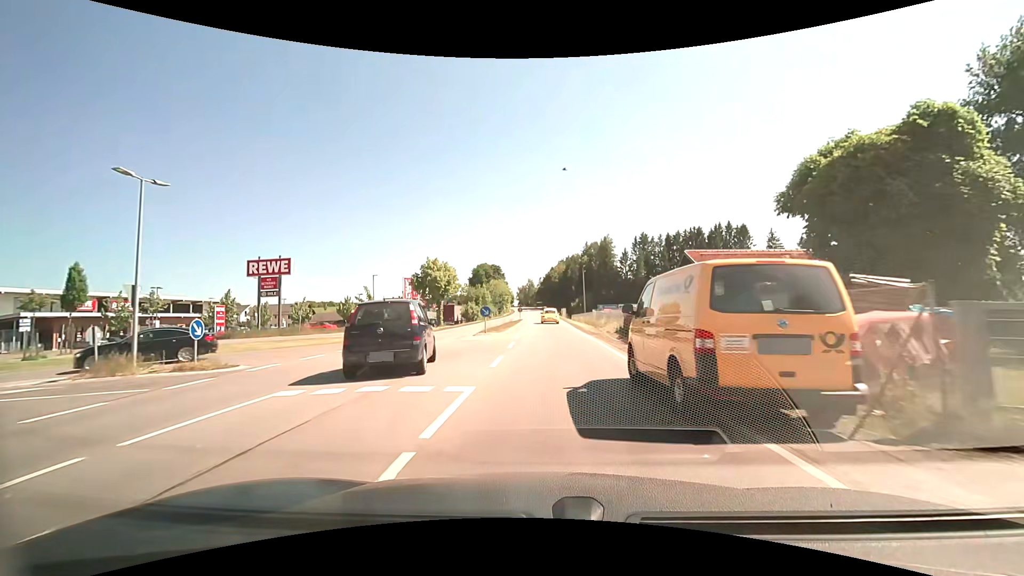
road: primary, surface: asphalt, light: Day
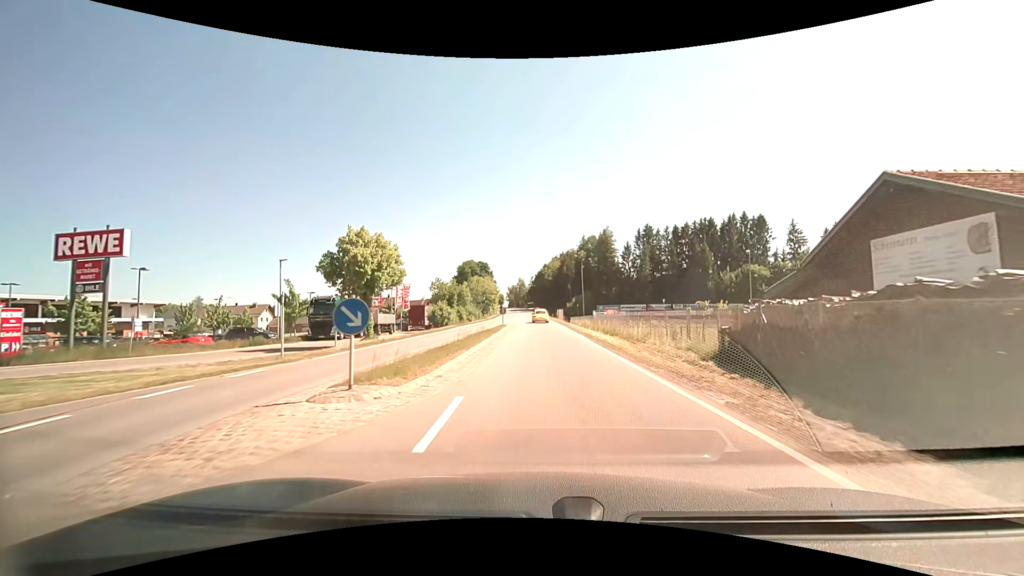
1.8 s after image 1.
(-0.1, +19.0) m; 0°
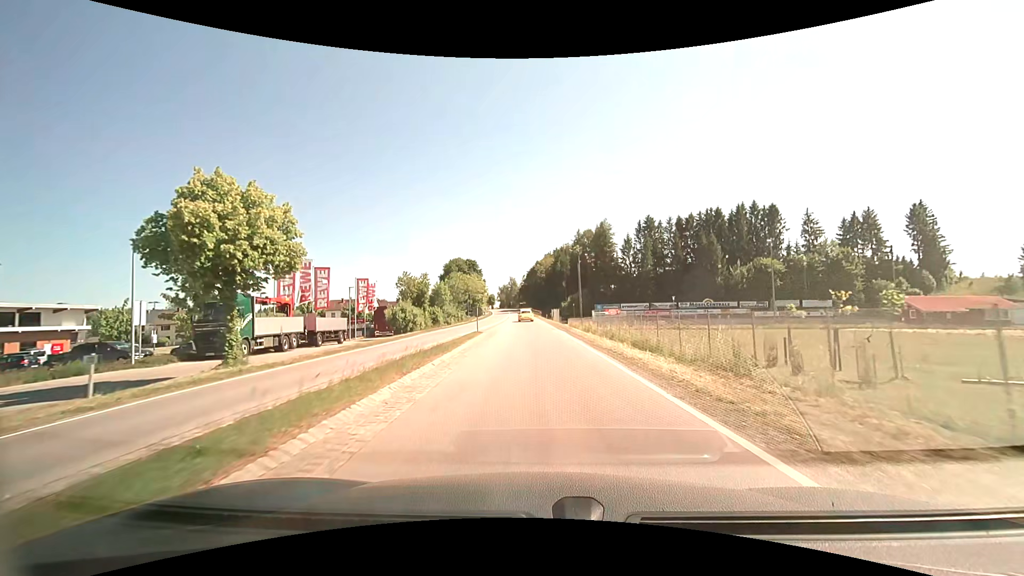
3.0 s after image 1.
(+0.3, +12.9) m; +2°
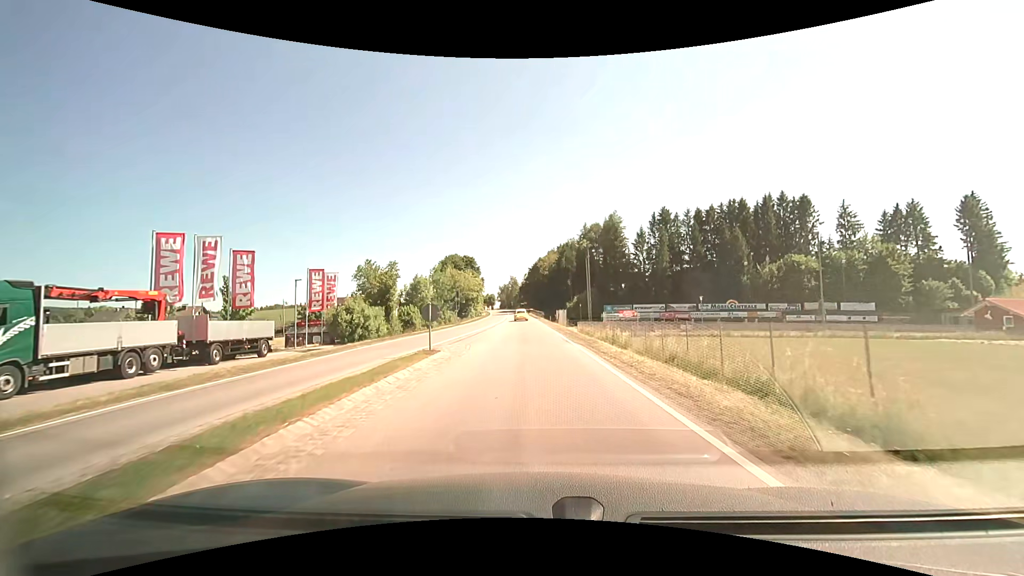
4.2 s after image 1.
(-0.1, +13.4) m; -1°
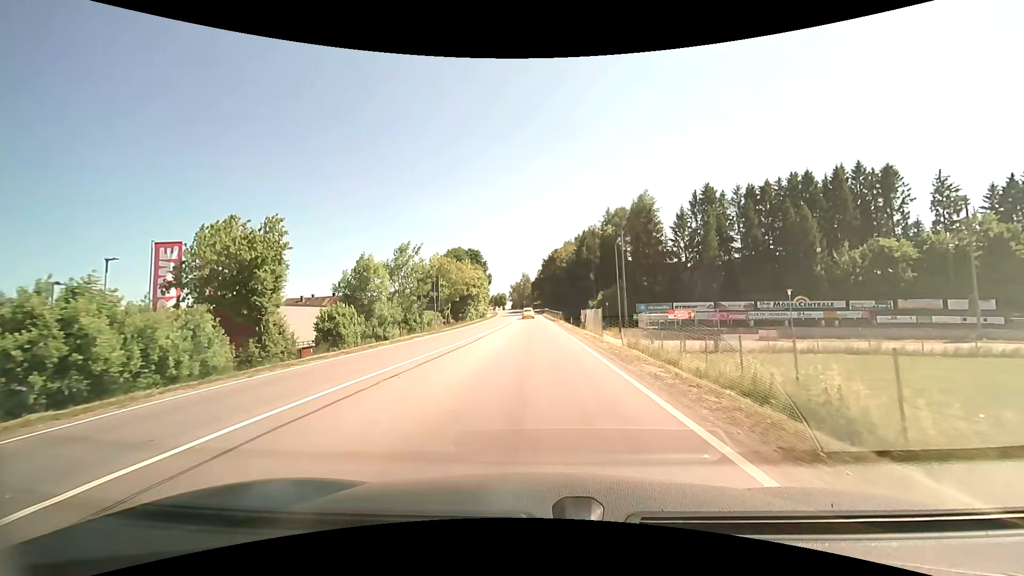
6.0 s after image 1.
(-0.1, +21.3) m; -2°
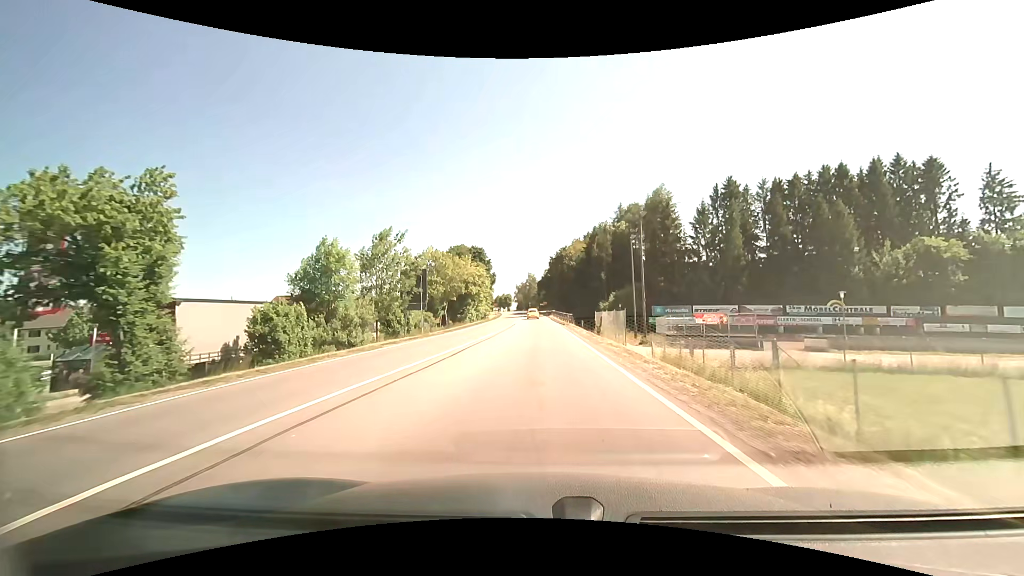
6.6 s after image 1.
(0.0, +7.4) m; 0°
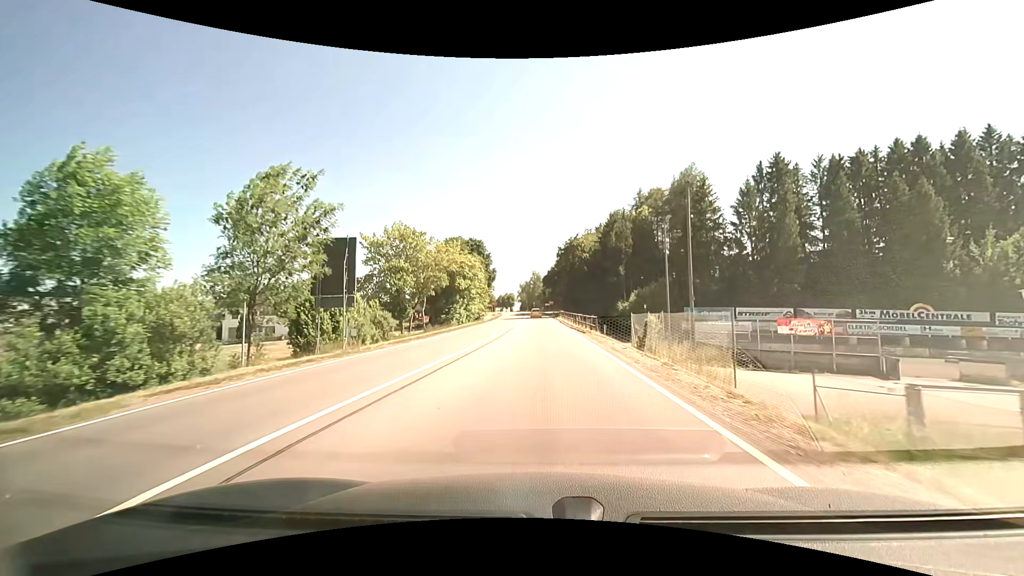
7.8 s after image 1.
(-0.1, +15.6) m; -1°
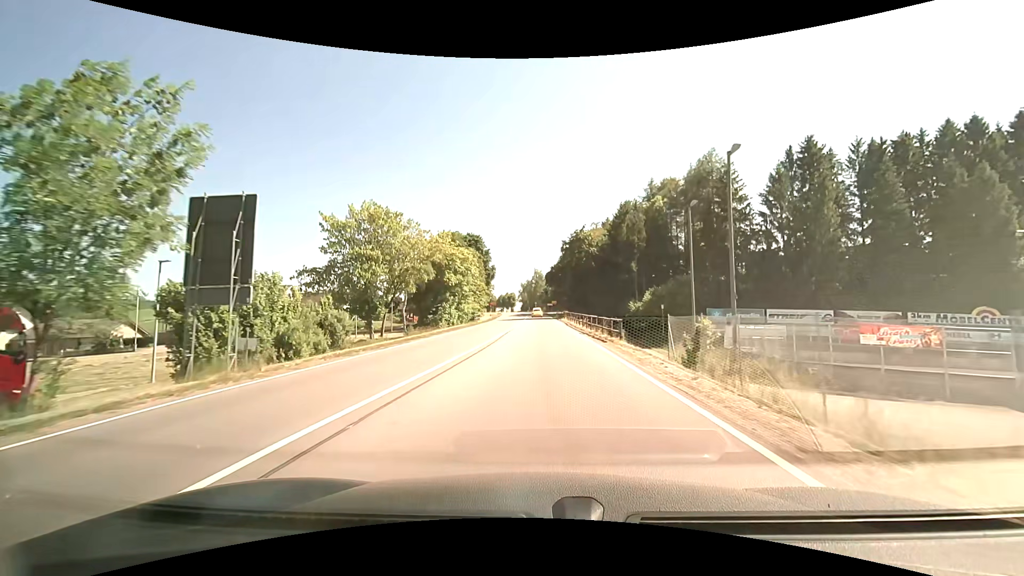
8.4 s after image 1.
(-0.1, +8.1) m; -1°
